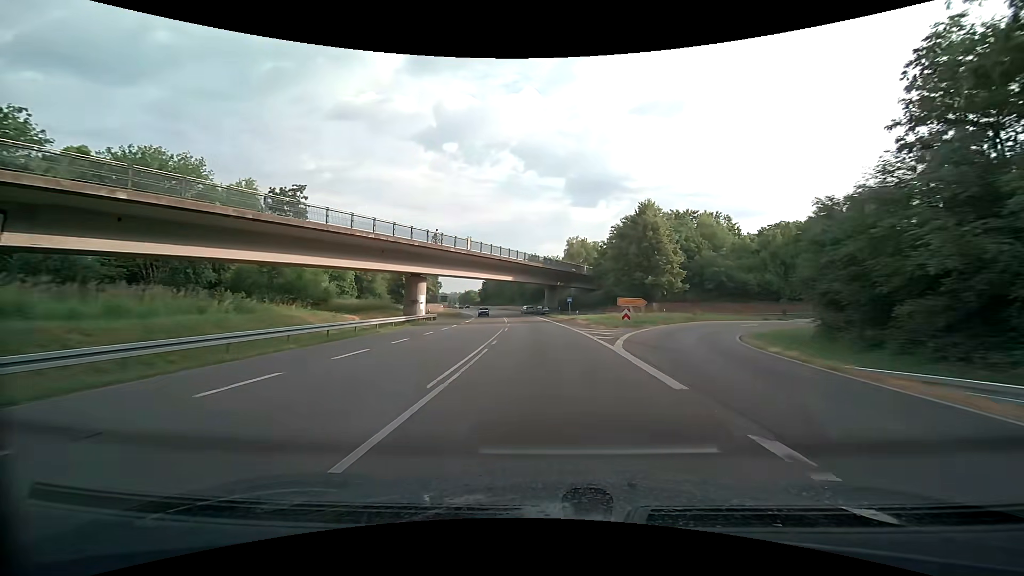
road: primary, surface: asphalt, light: Day
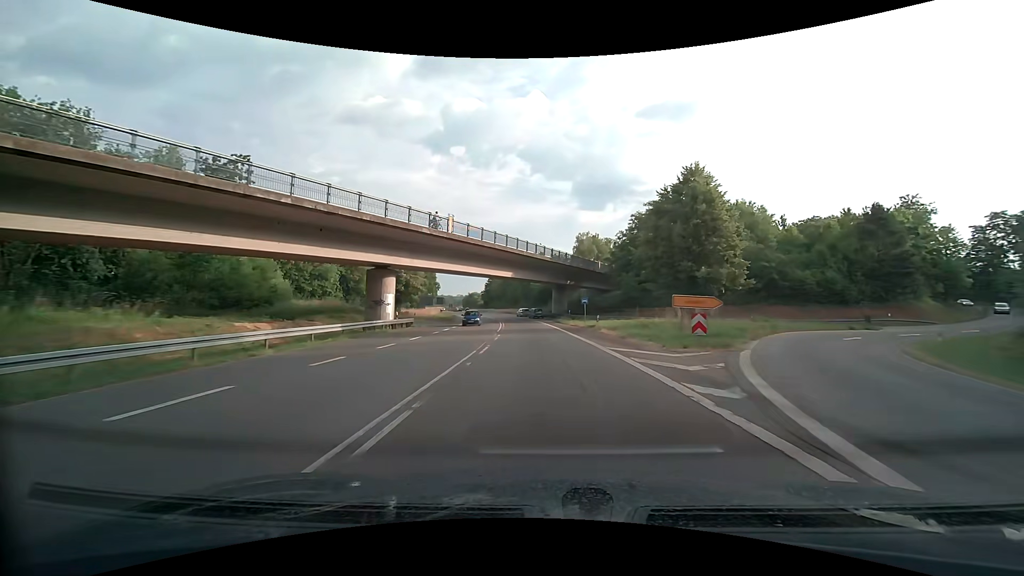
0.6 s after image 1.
(0.0, +13.5) m; 0°
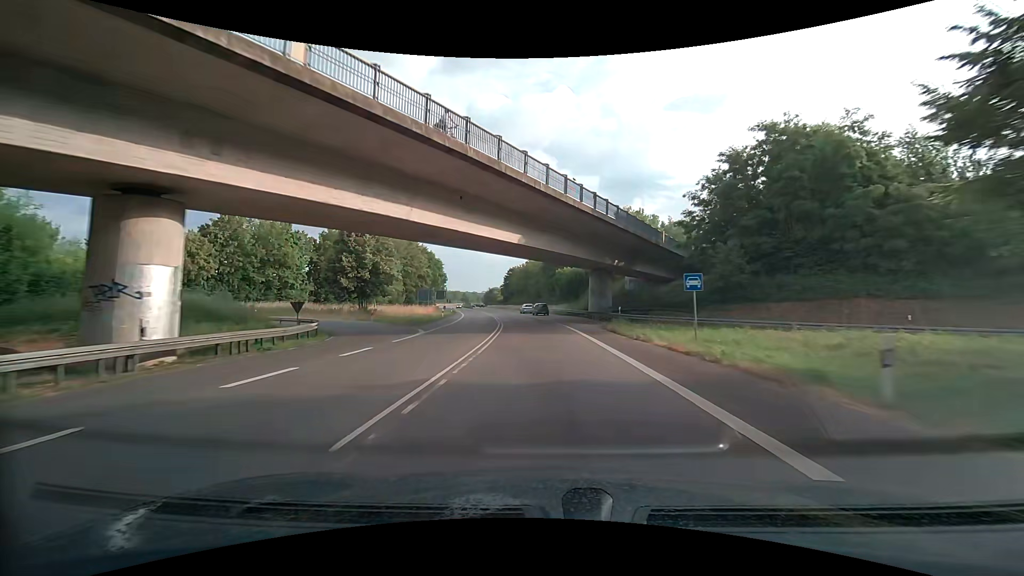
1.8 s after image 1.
(-0.5, +26.9) m; -3°
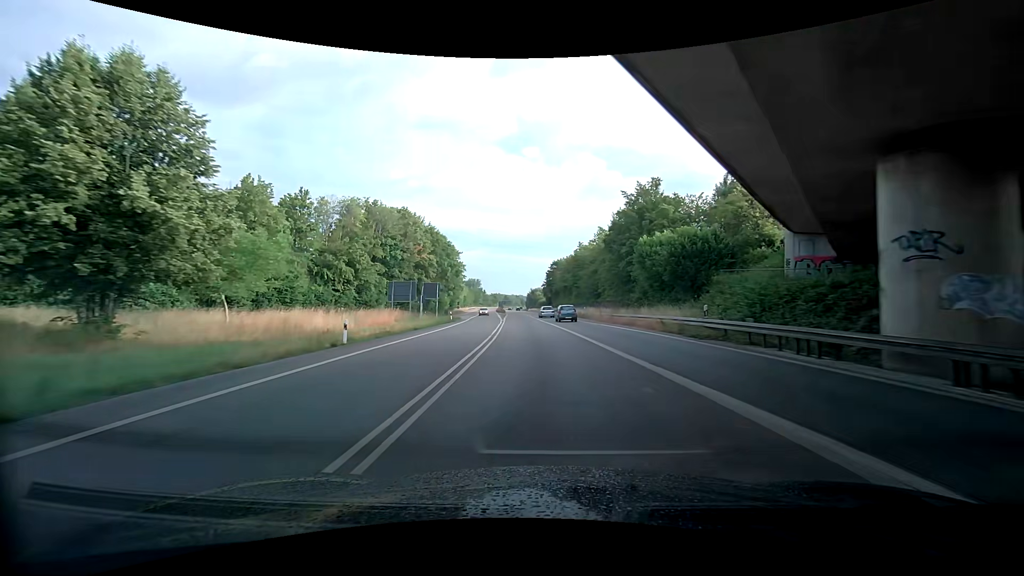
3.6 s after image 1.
(-1.6, +40.6) m; -4°
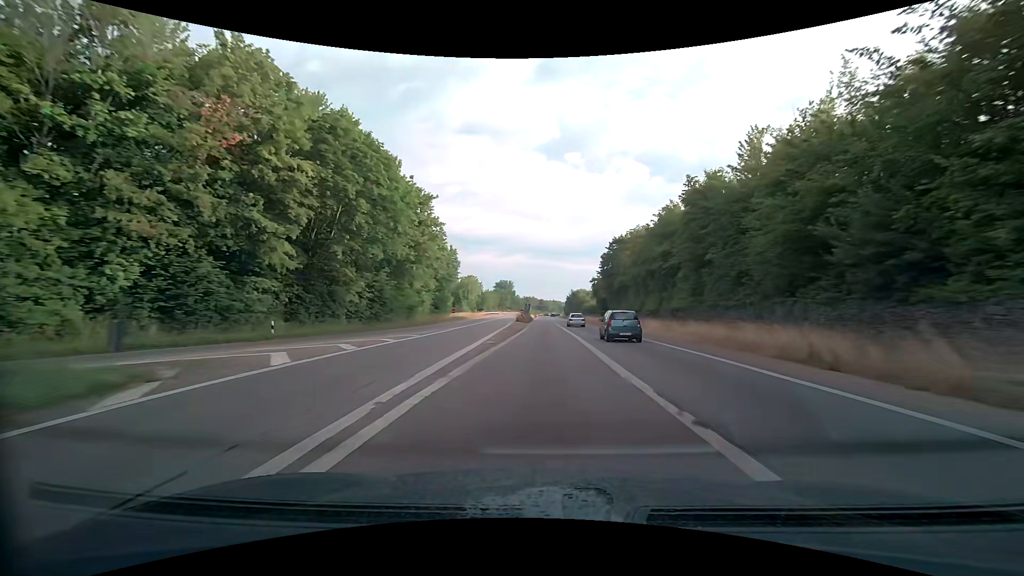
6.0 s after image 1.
(-2.5, +56.4) m; -6°
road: trunk
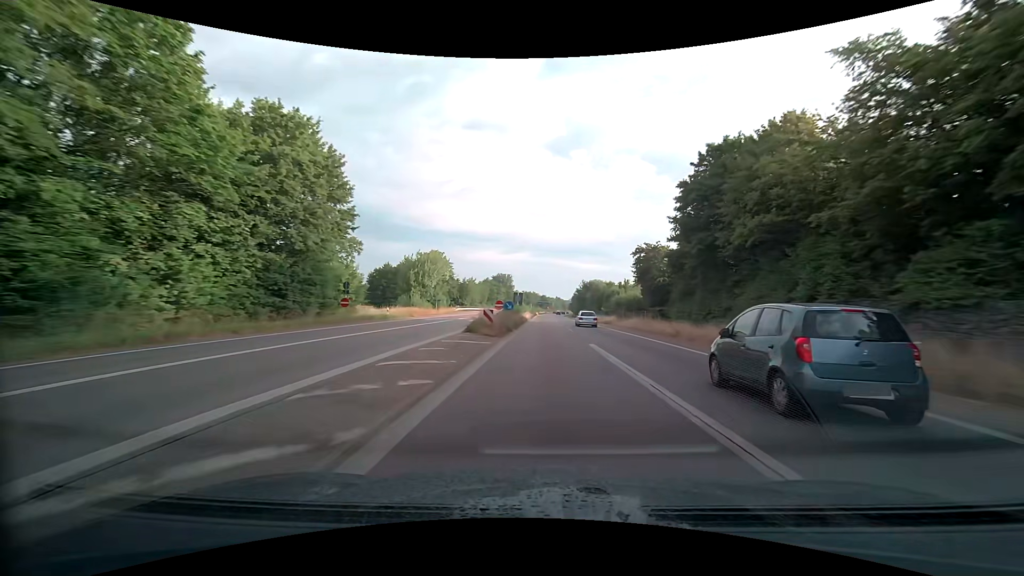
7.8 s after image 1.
(-1.1, +47.8) m; -2°
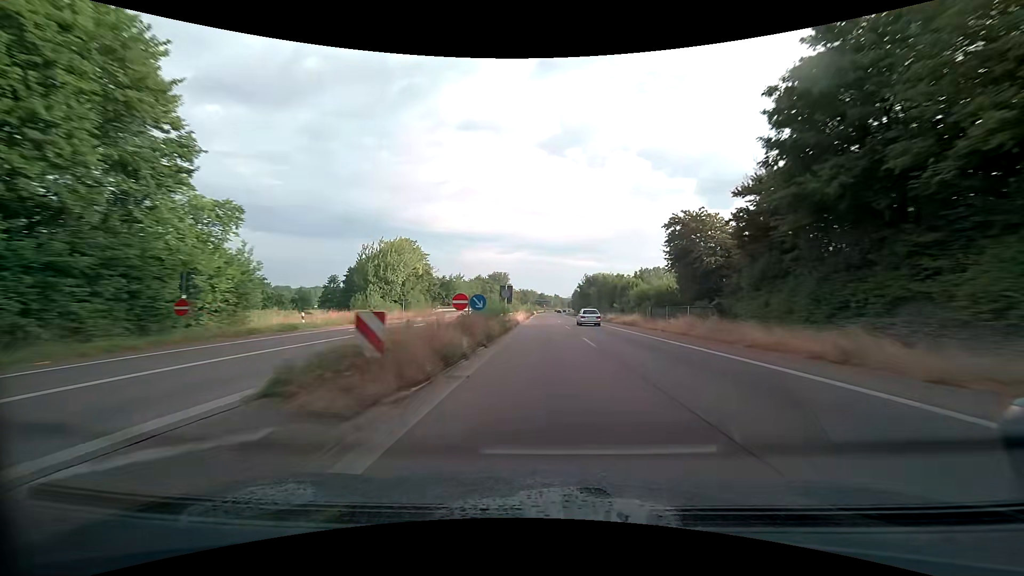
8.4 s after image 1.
(0.0, +17.0) m; 0°
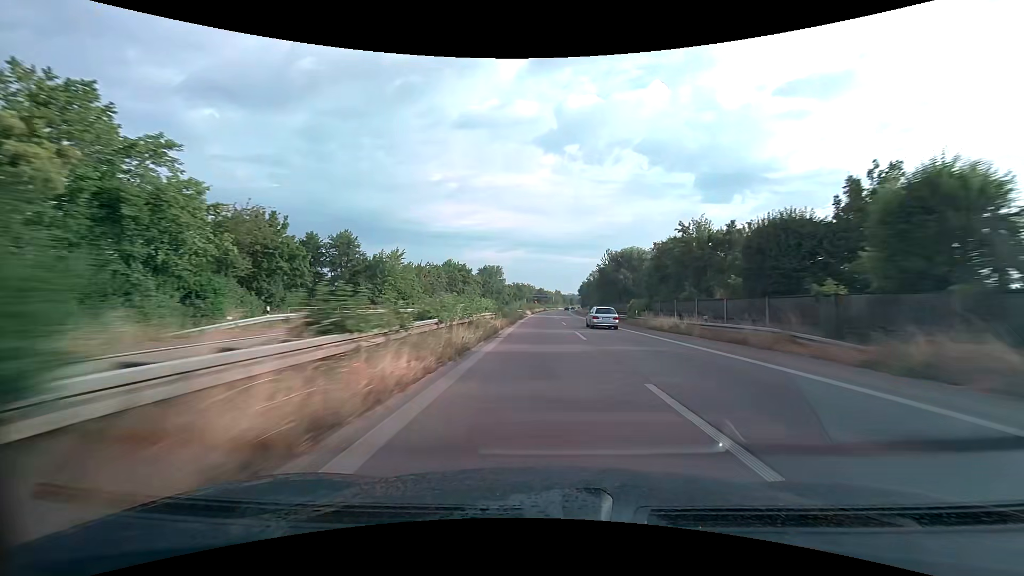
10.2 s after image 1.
(+0.2, +51.0) m; 0°
(0, +10) (0, +20) (0, +30) (0, +40) (+1, +50) (+1, +60) (+1, +70) (+2, +80) (+2, +90) (+3, +100) m
